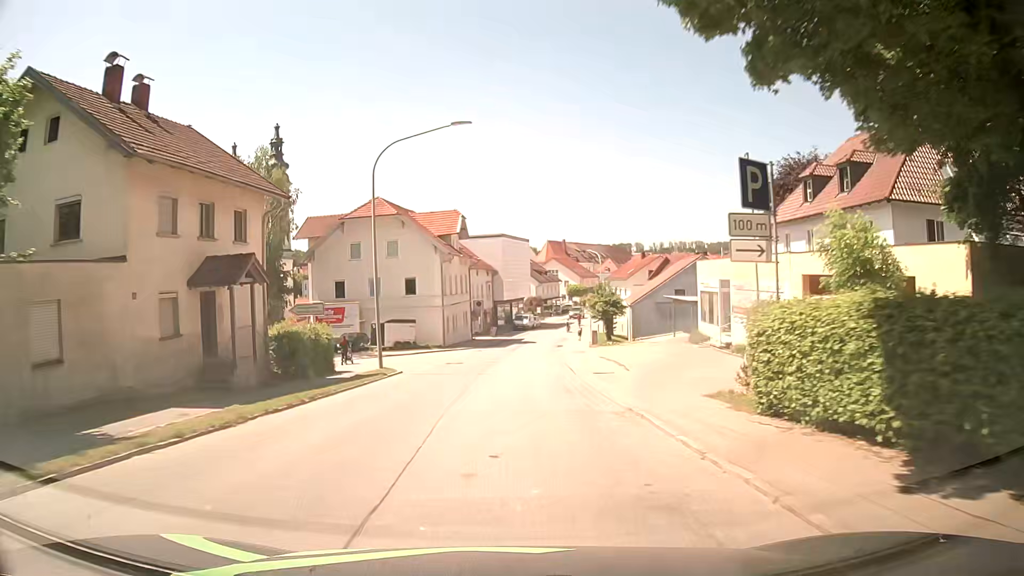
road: secondary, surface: asphalt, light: Day
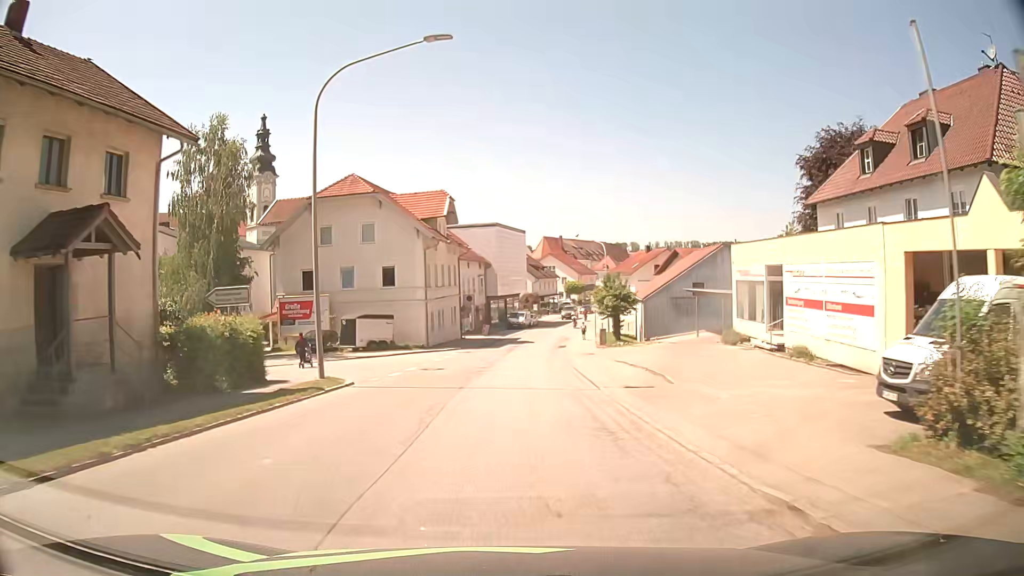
(+0.1, +7.6) m; 0°
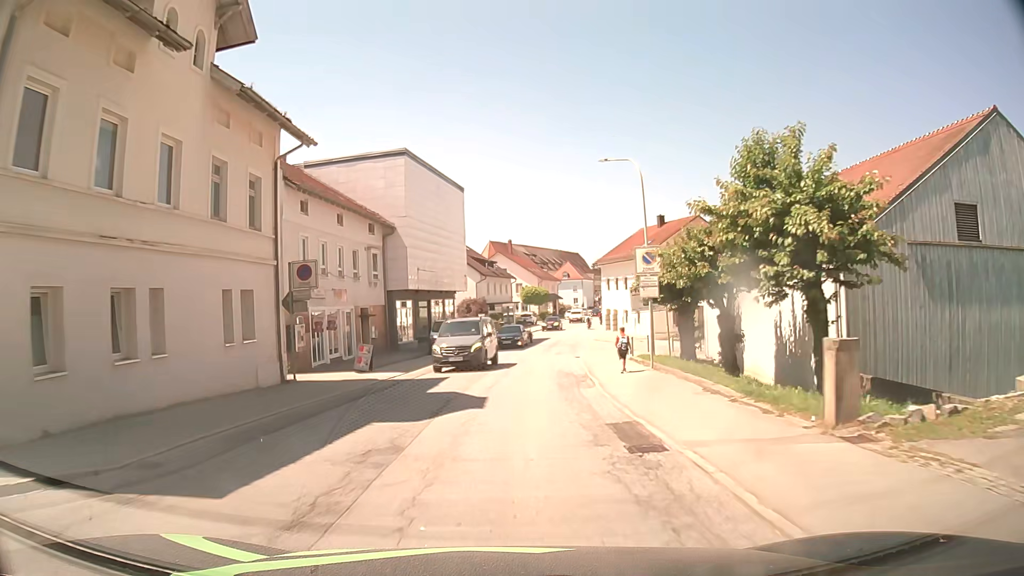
(+1.4, +37.8) m; +5°
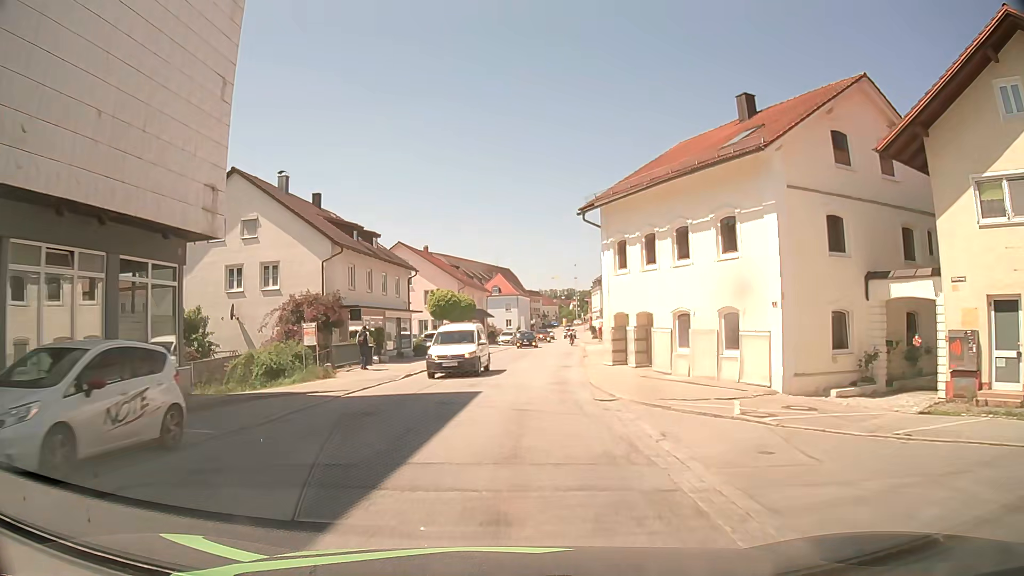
(+2.1, +37.7) m; +6°
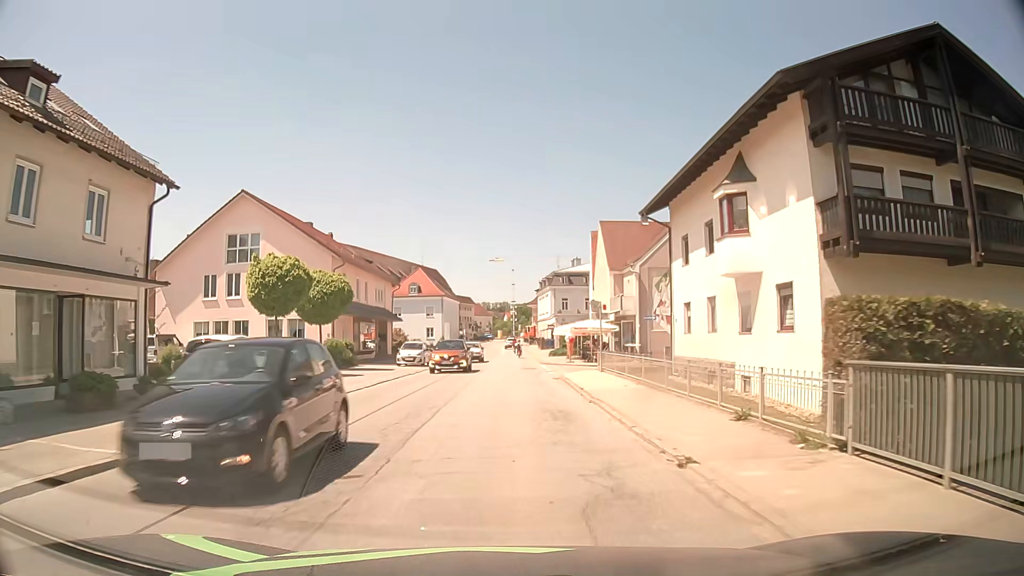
(+1.4, +30.2) m; +5°
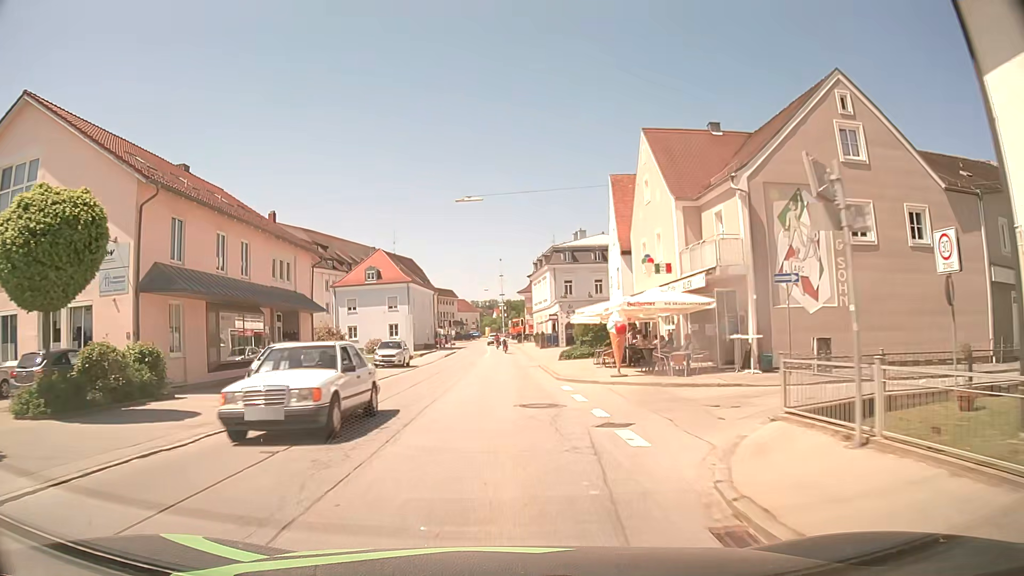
(+0.5, +22.6) m; +2°
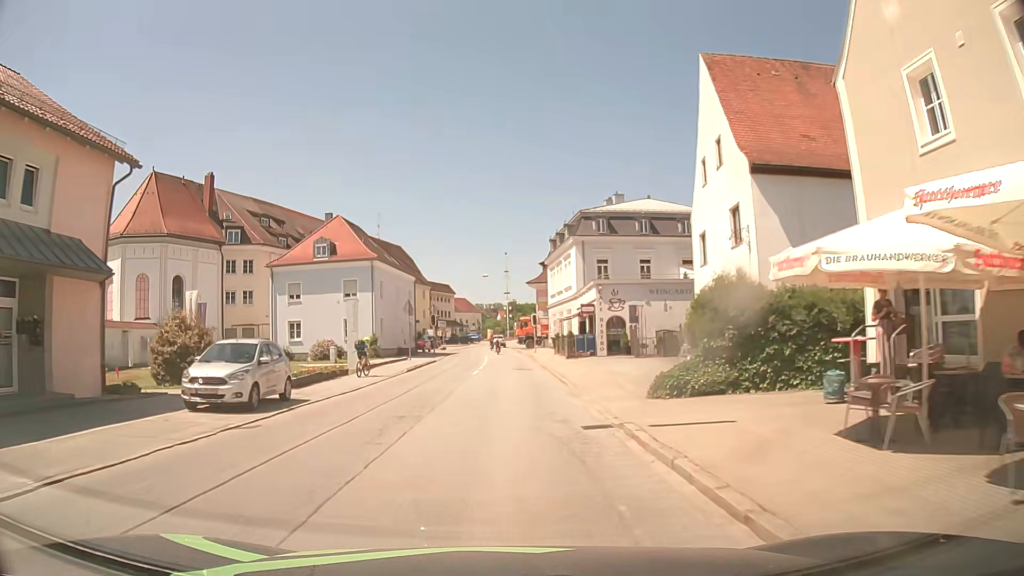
(-0.3, +22.7) m; -1°
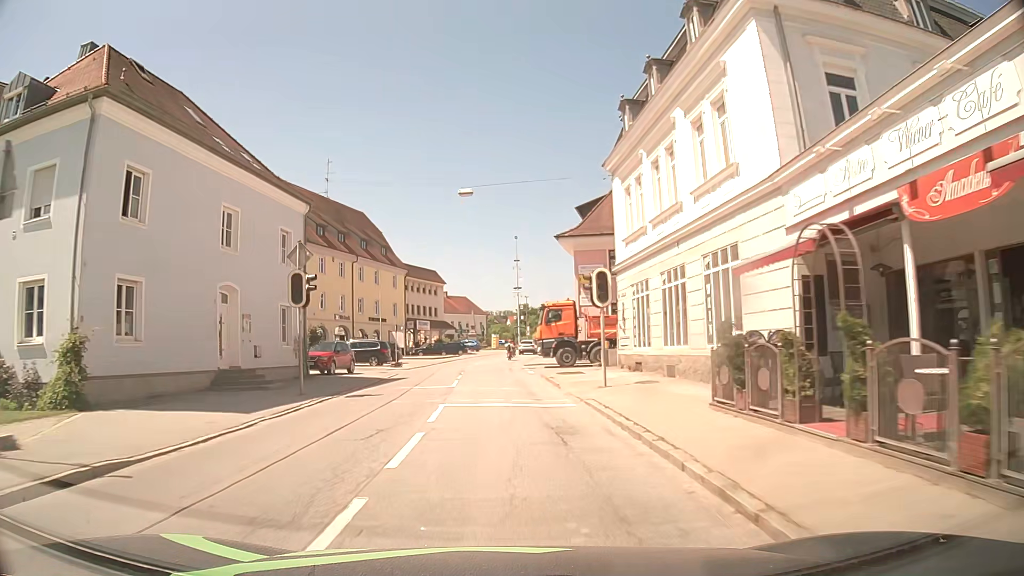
(0.0, +37.9) m; -1°
